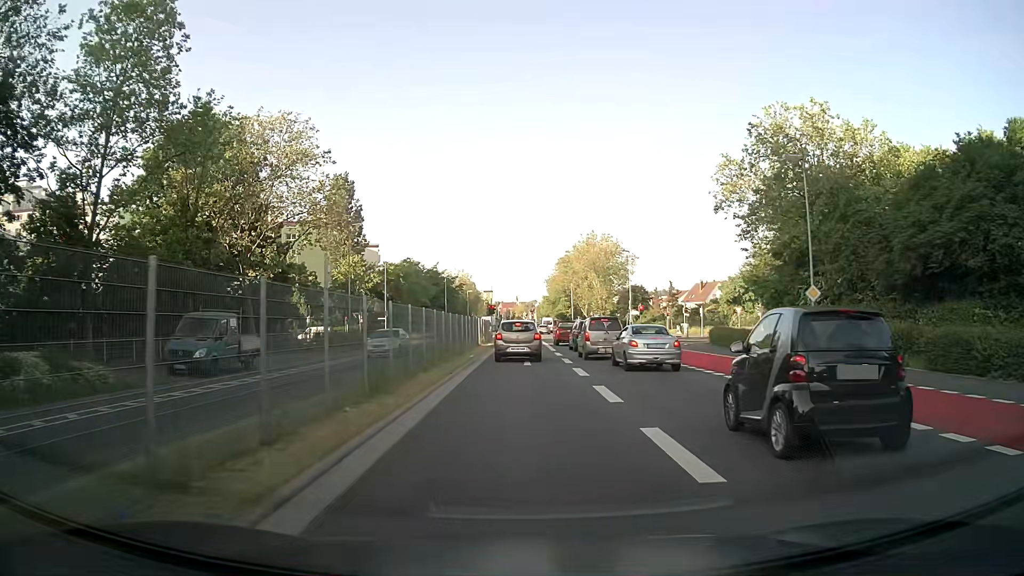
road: residential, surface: asphalt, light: Day
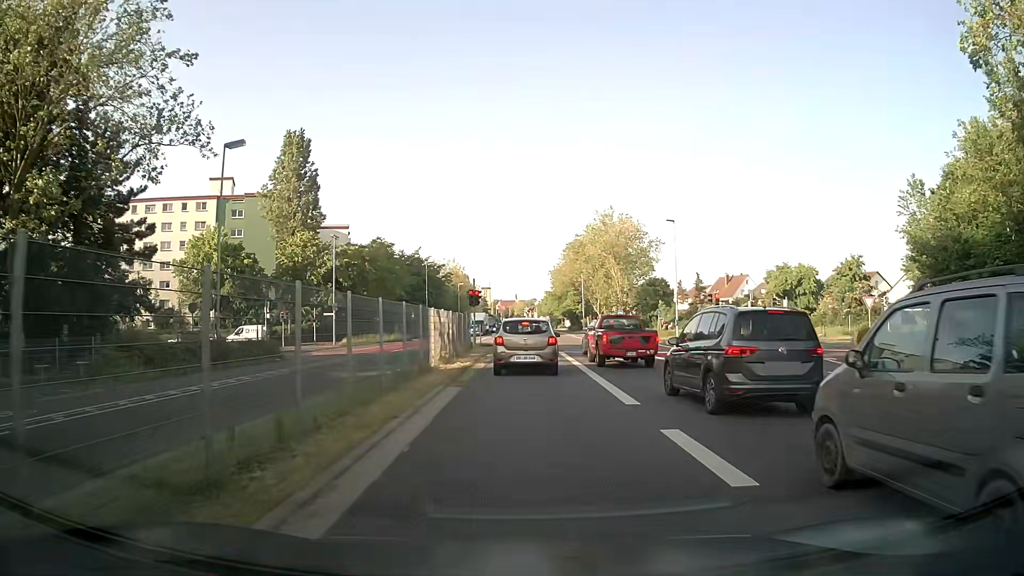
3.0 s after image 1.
(-0.1, +24.3) m; 0°
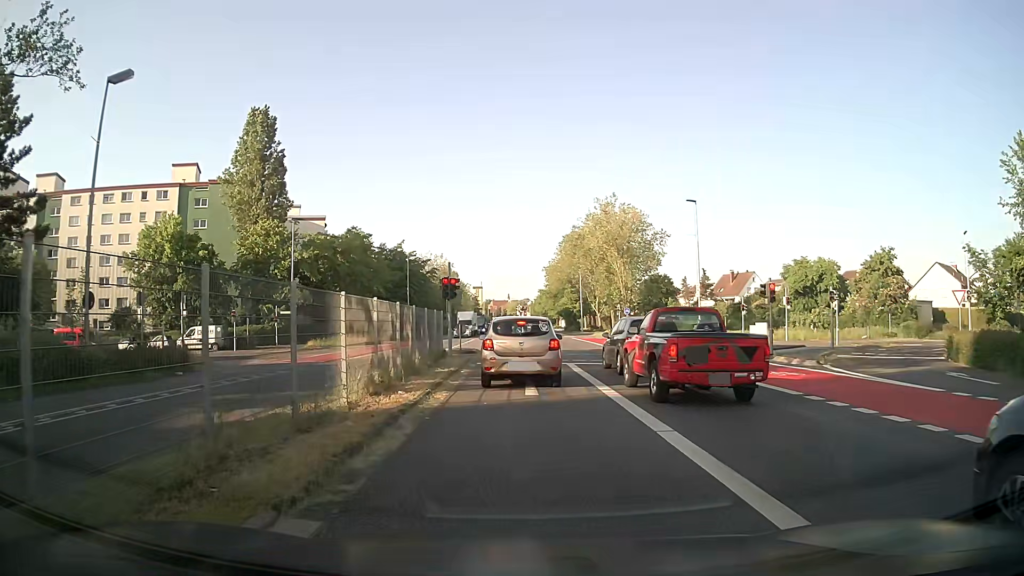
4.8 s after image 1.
(+0.1, +9.7) m; 0°
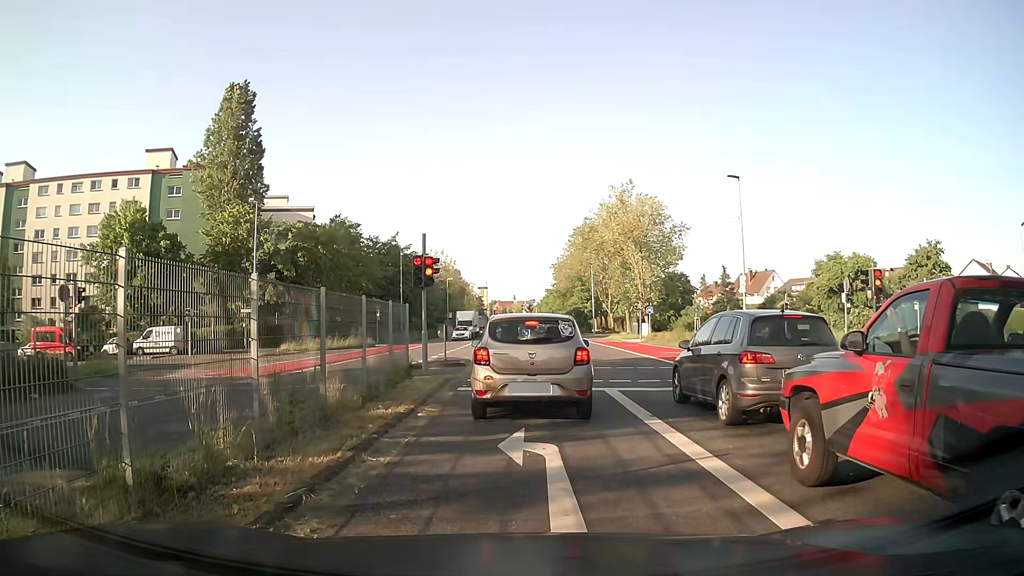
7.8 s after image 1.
(+0.1, +8.7) m; 0°
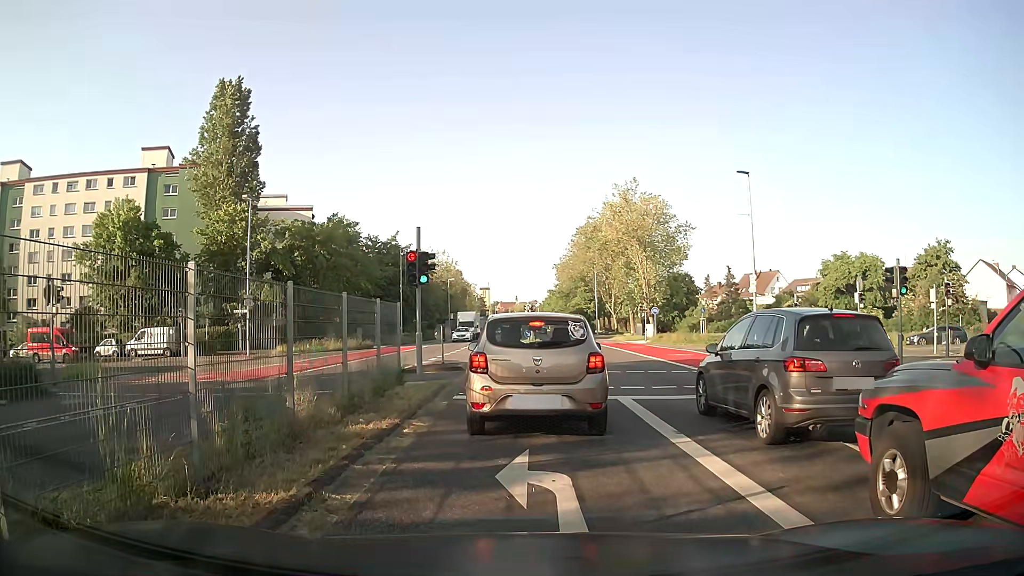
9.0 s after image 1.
(0.0, +1.4) m; +1°
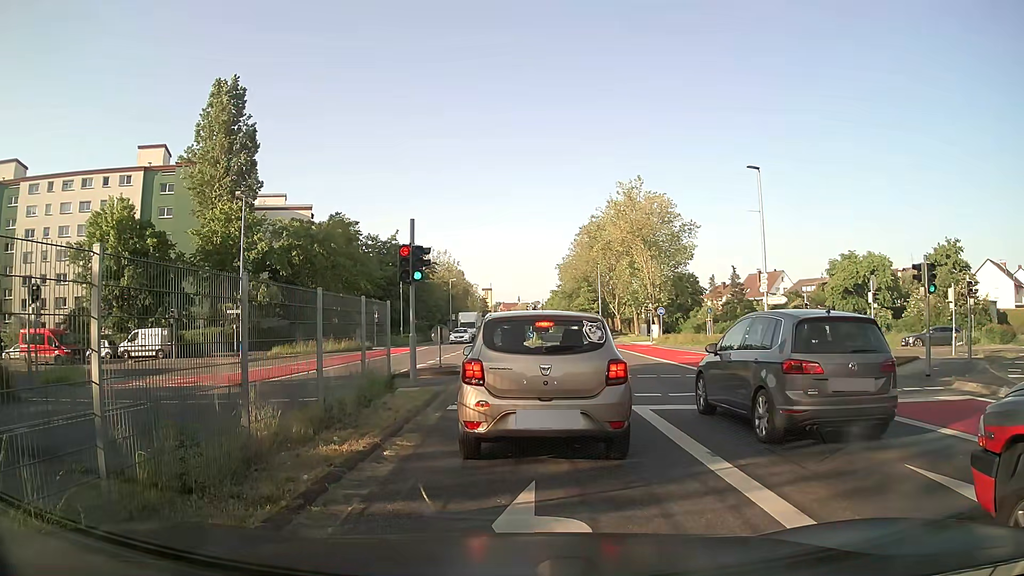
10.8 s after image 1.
(0.0, +1.5) m; 0°
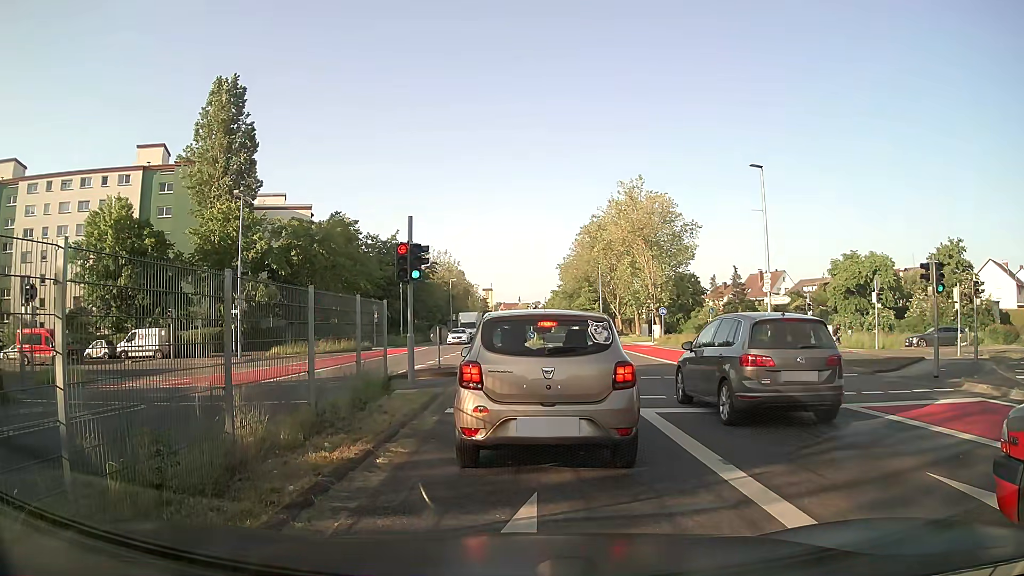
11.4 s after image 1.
(0.0, +0.4) m; 0°
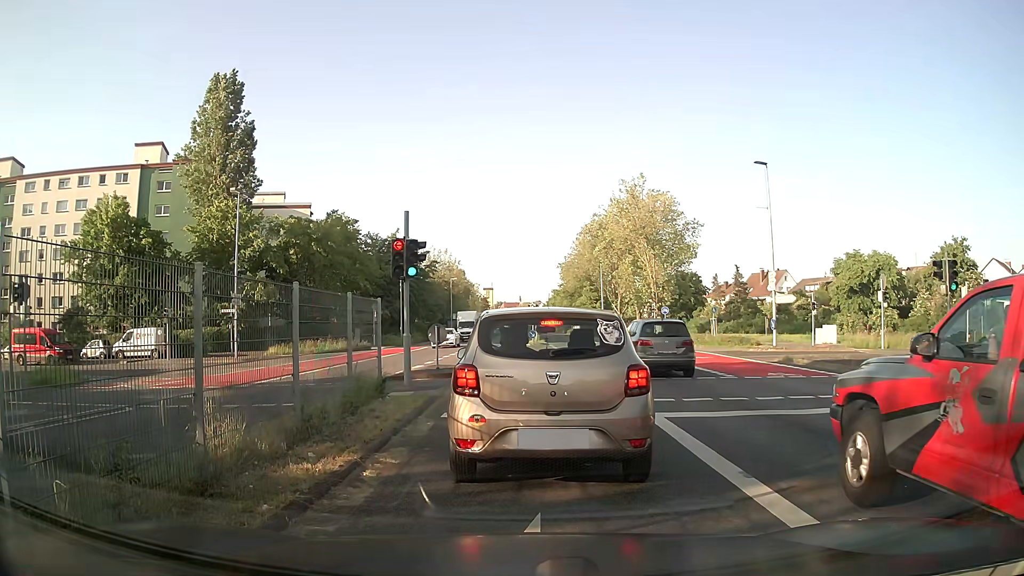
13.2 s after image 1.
(0.0, +0.6) m; 0°
